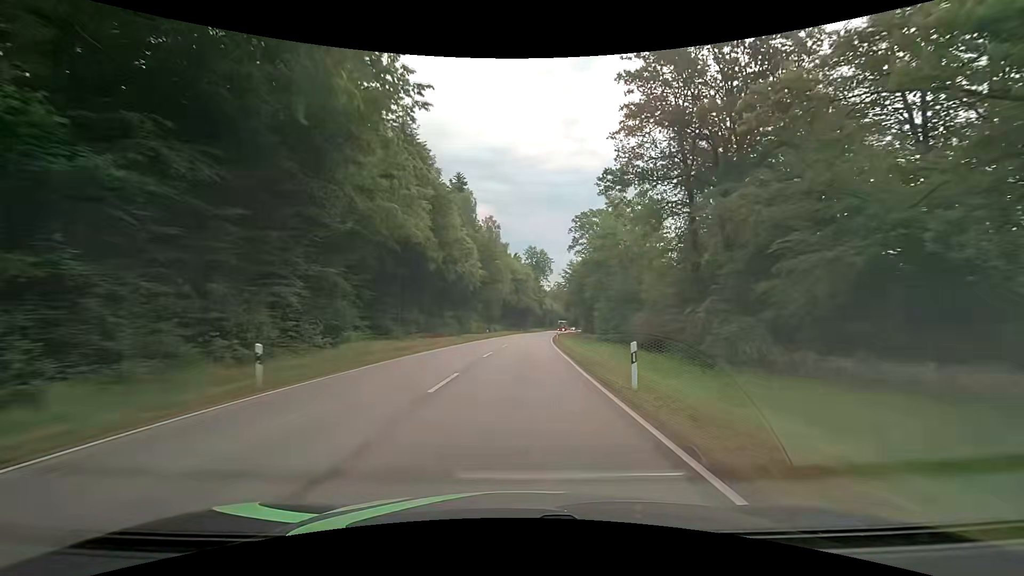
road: secondary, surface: asphalt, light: Day
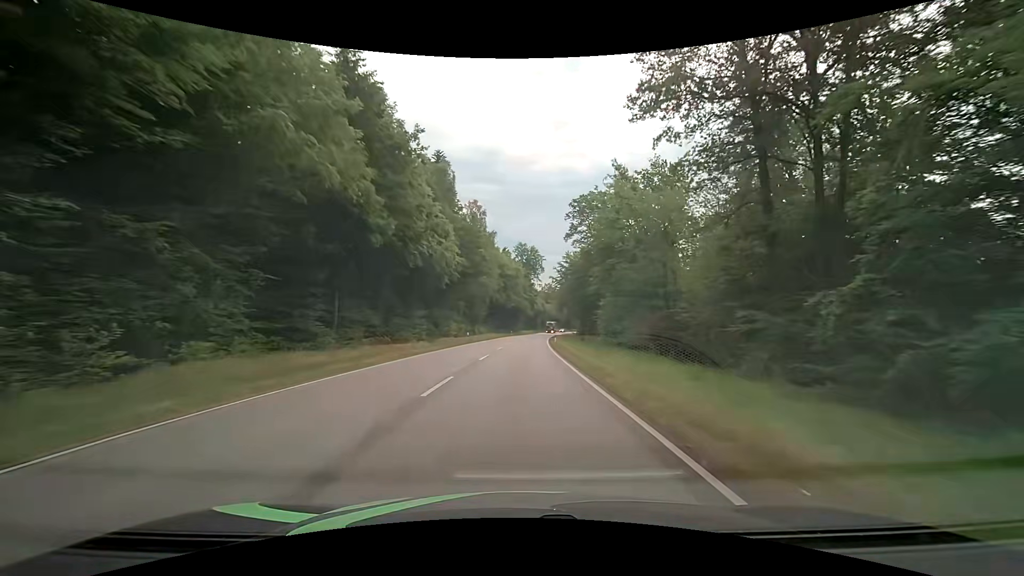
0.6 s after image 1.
(+0.3, +12.3) m; +2°
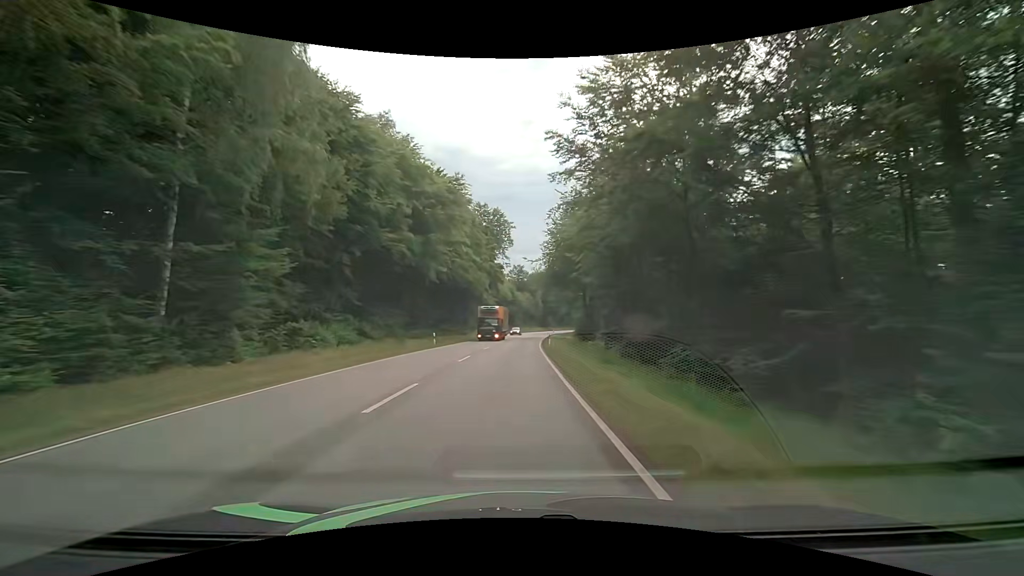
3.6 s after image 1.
(+1.9, +61.6) m; +4°
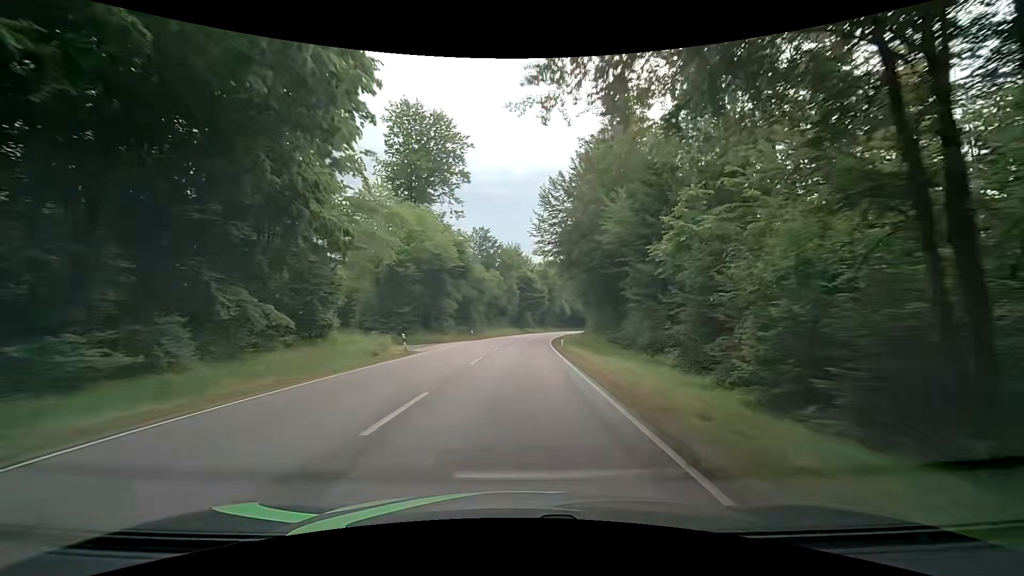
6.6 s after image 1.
(+1.0, +61.6) m; +4°
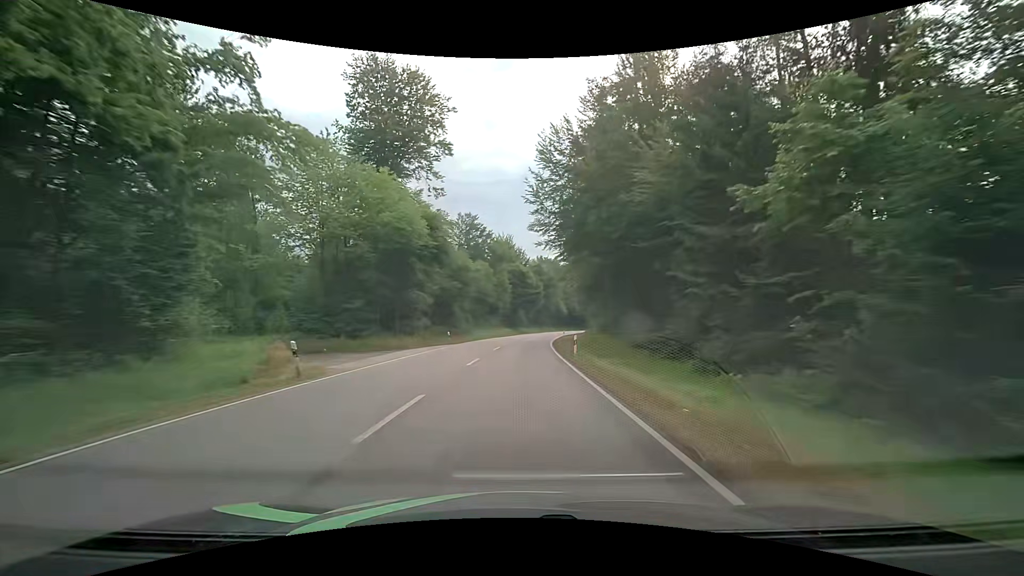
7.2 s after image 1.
(0.0, +12.4) m; 0°
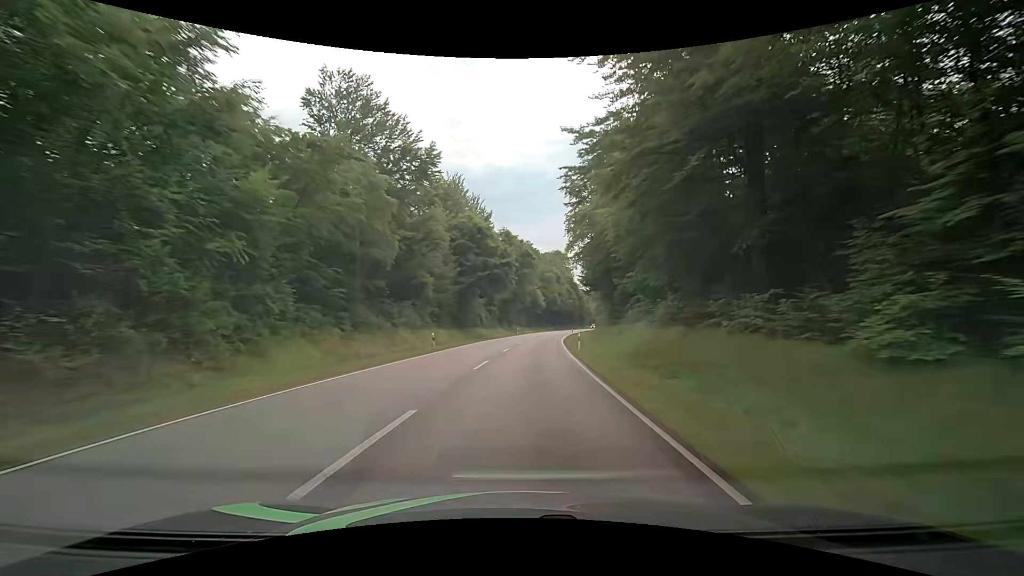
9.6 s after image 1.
(+1.5, +49.6) m; +4°
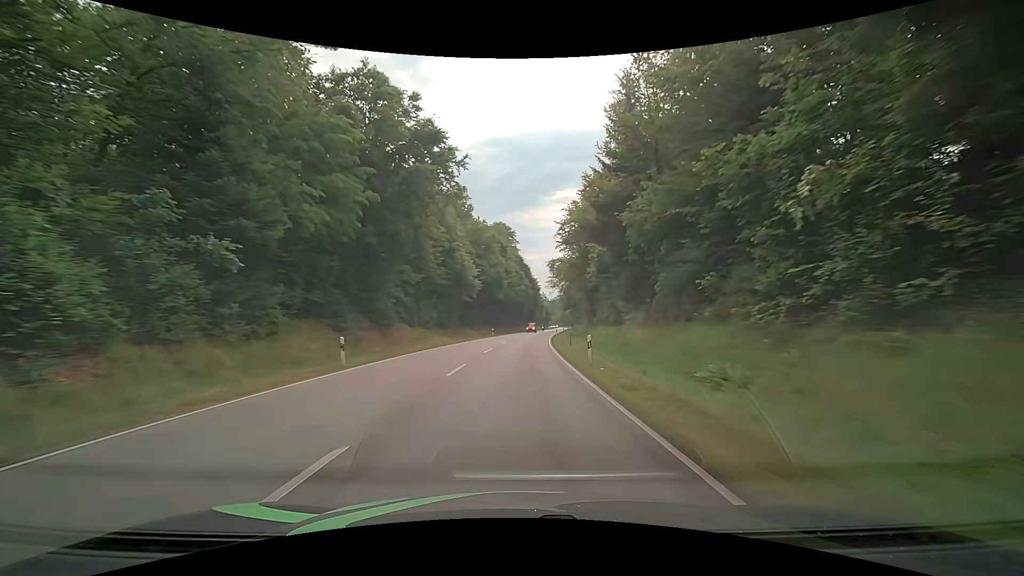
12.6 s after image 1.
(+3.9, +62.0) m; +7°
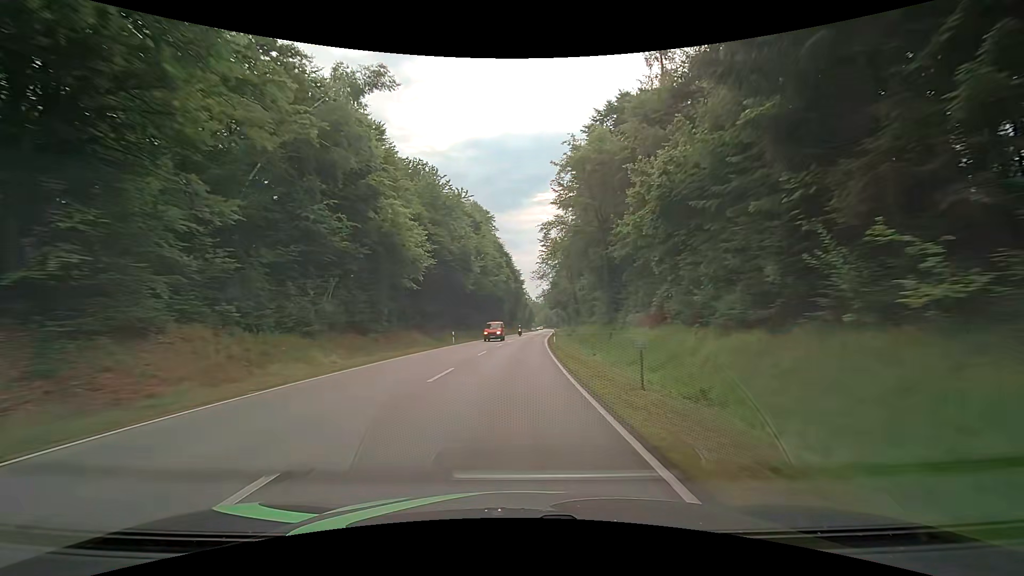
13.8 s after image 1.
(+0.5, +24.8) m; +2°
(0, +10) (0, +20) (0, +30) (+1, +40) (+1, +50) (+2, +60) (+2, +70) (+3, +80) (+3, +90) (+4, +100) m
